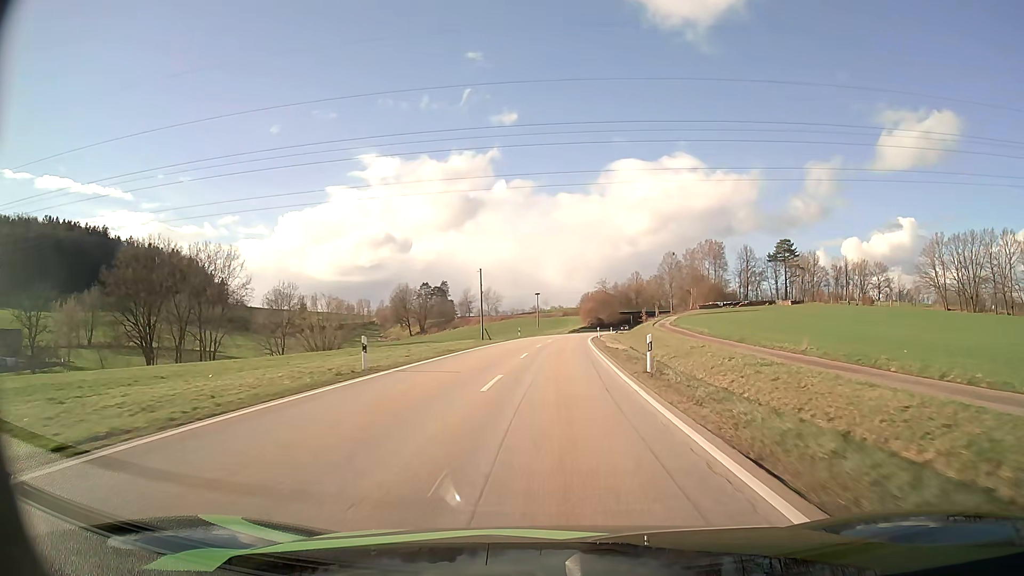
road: secondary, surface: asphalt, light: Day
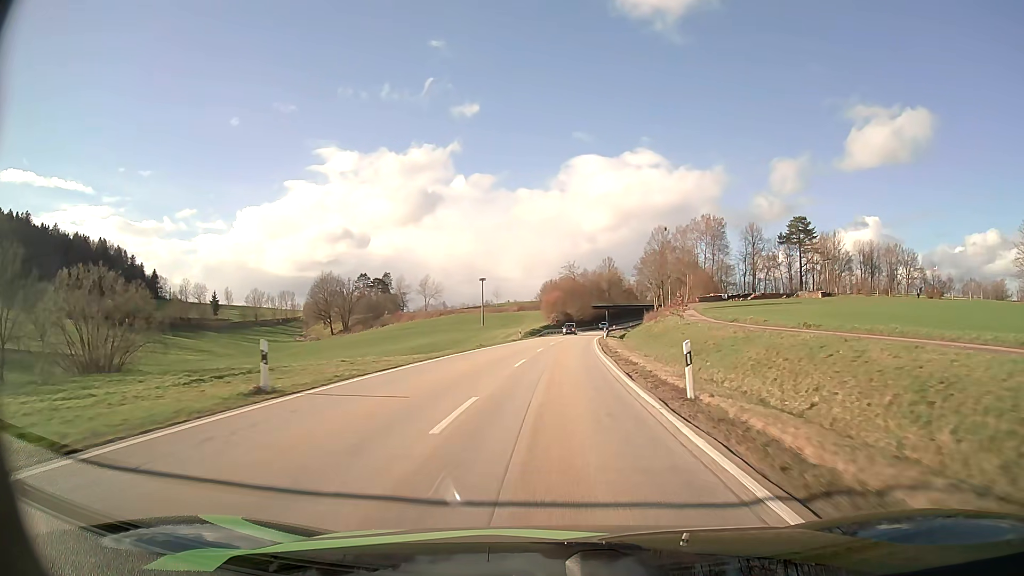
(+1.7, +56.2) m; +4°
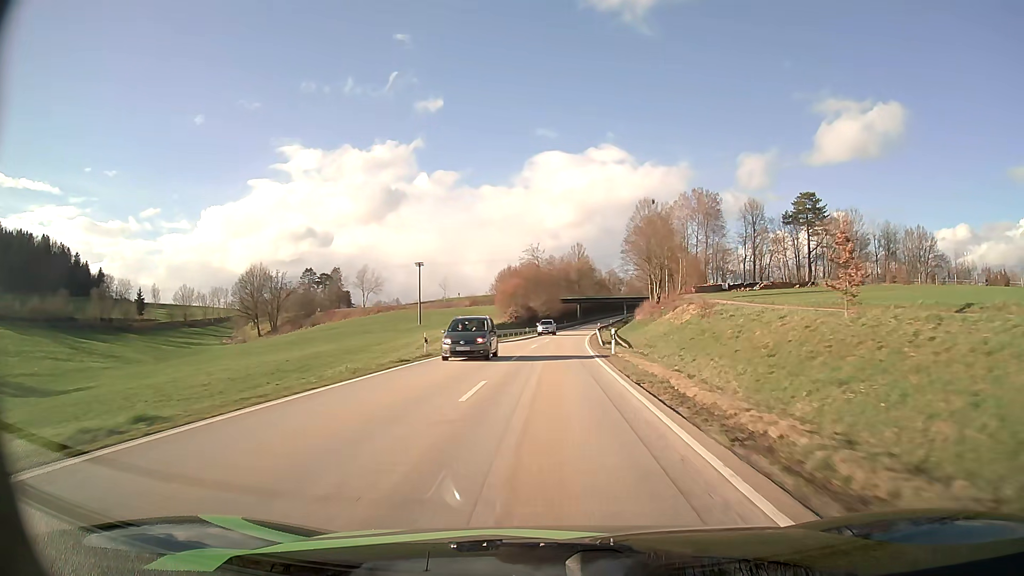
(+0.9, +35.1) m; +3°
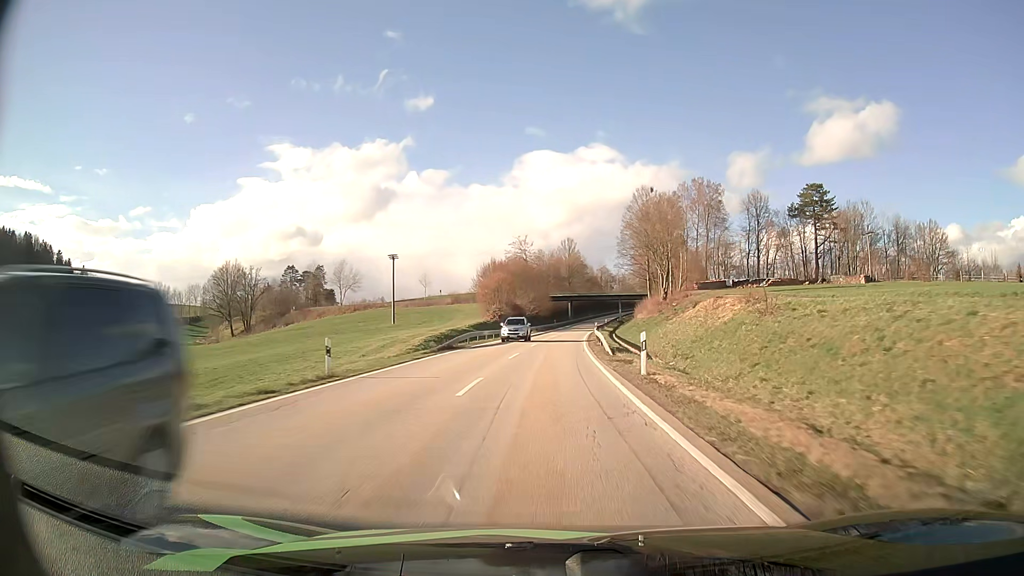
(+0.1, +11.9) m; +1°
(0, +10) (0, +20) (0, +30) (+1, +40) (+1, +50) (+2, +60) (+2, +70) (+3, +80) (+4, +90) (+5, +100) m
